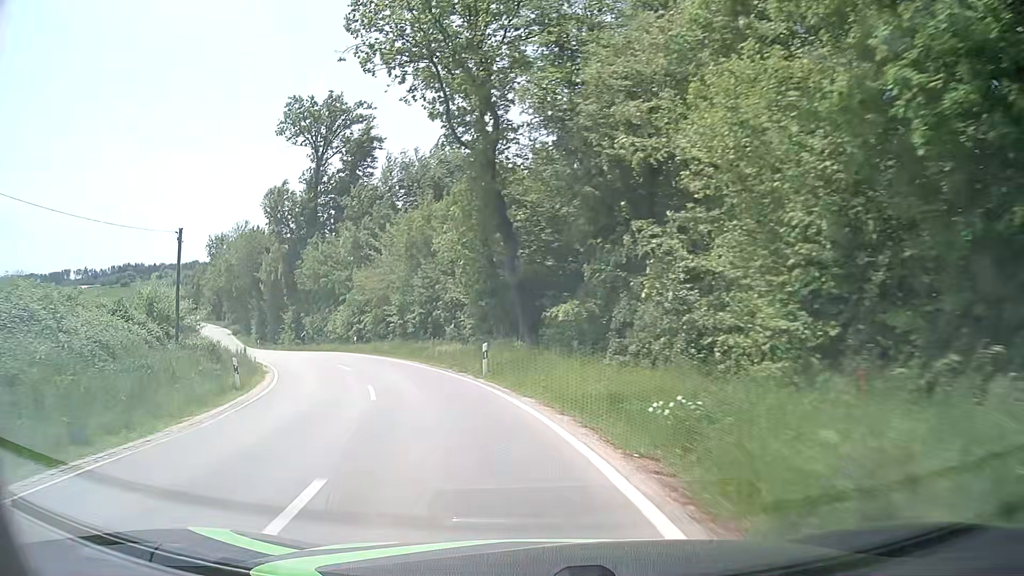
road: tertiary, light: Day
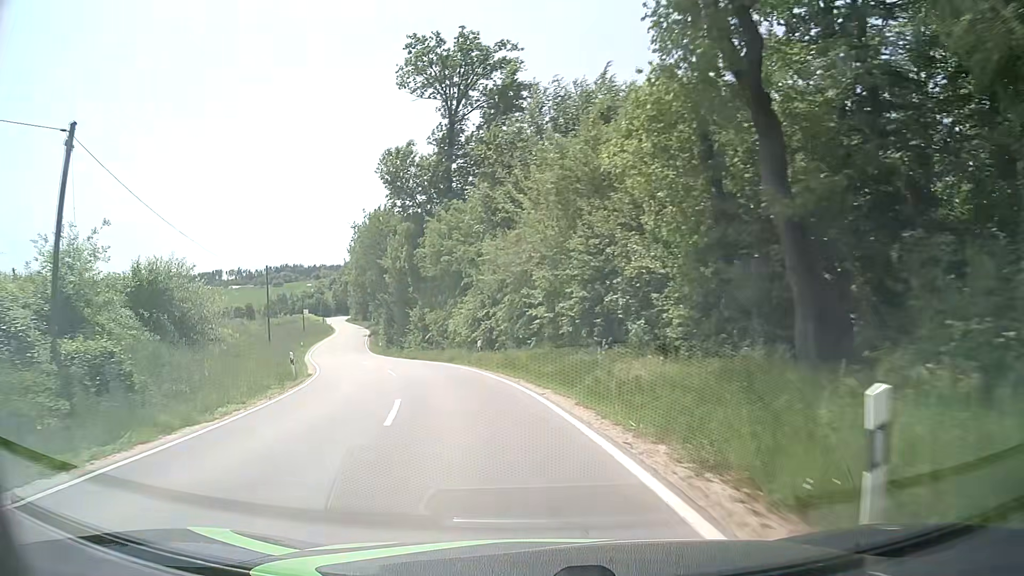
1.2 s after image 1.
(-2.1, +16.3) m; -14°
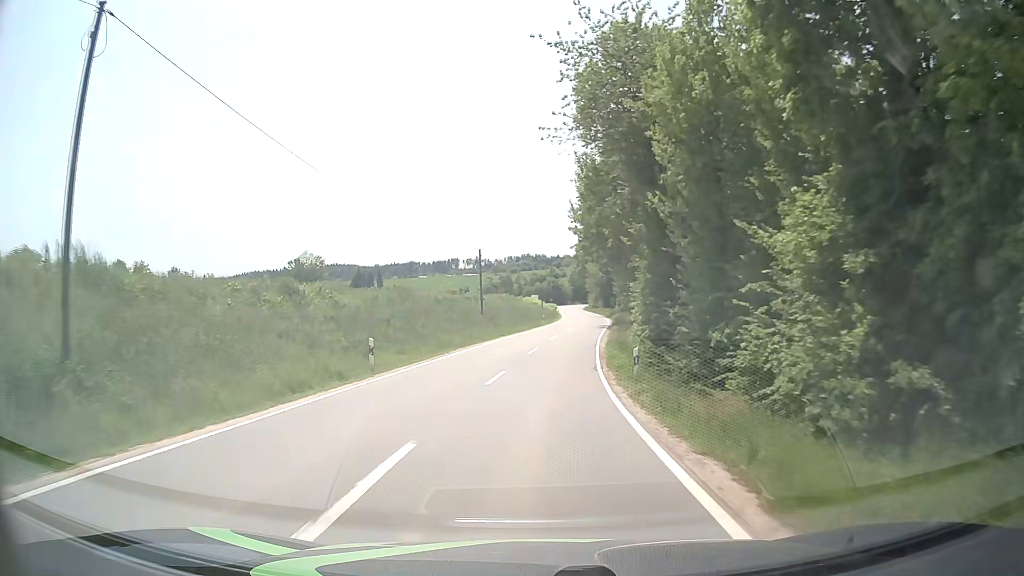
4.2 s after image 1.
(-9.8, +42.6) m; -21°
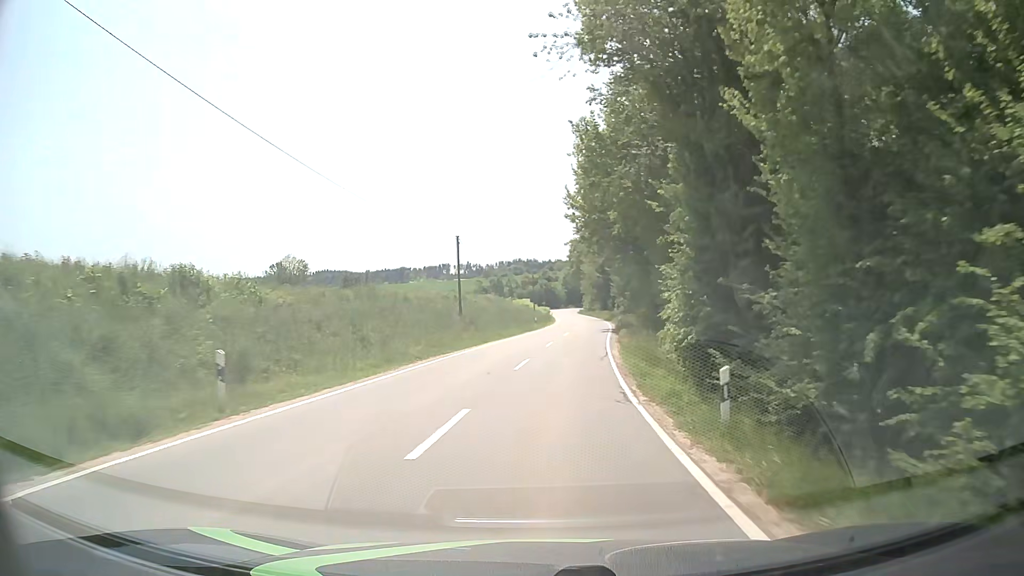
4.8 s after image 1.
(0.0, +9.1) m; 0°
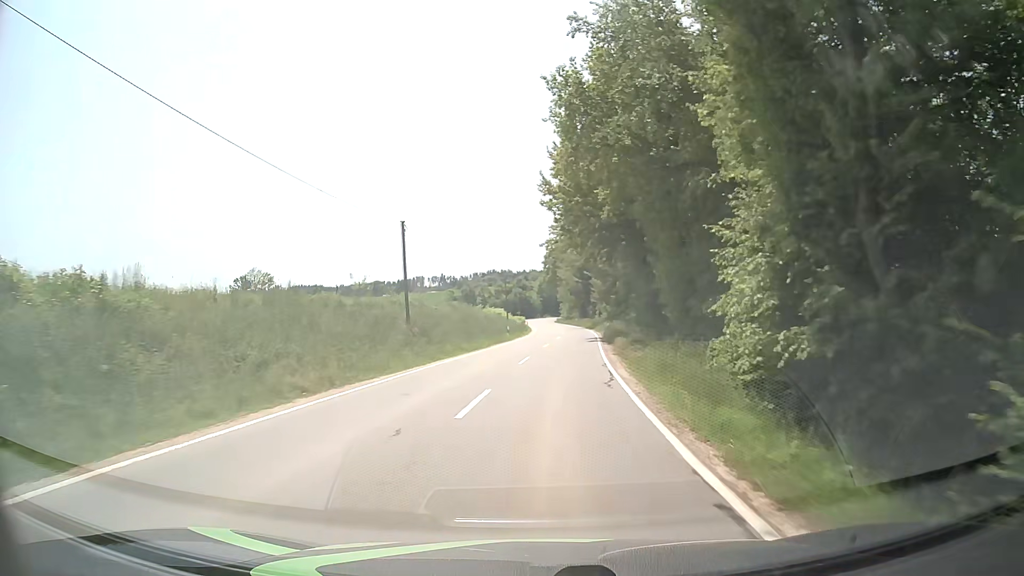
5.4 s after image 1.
(+0.2, +9.1) m; +3°
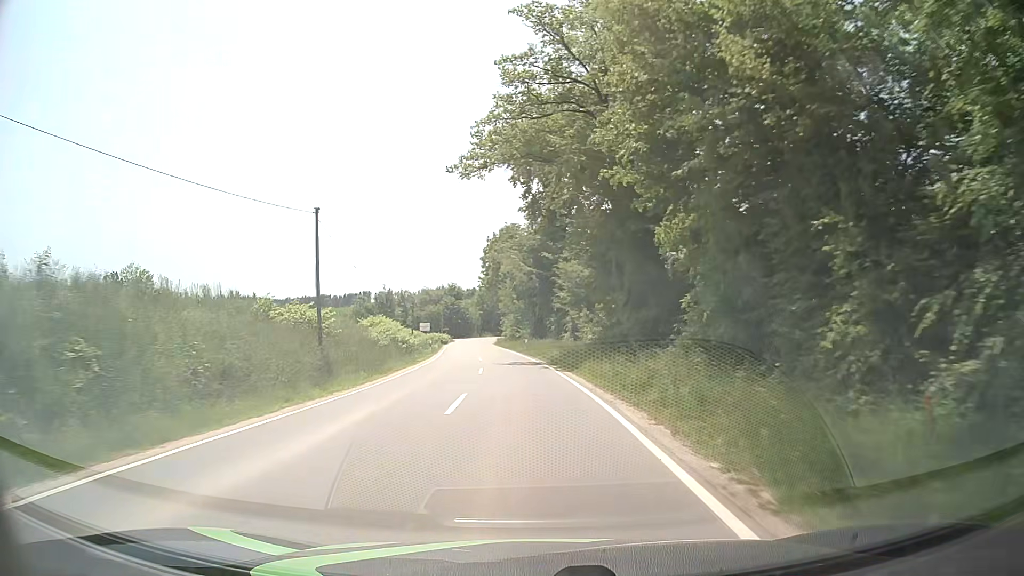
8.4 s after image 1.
(+2.6, +47.3) m; +4°
(0, +10) (0, +20) (-1, +30) (-2, +40) (-3, +50) (-4, +60) (-5, +70) (-6, +80) (-7, +90) (-8, +100) m
